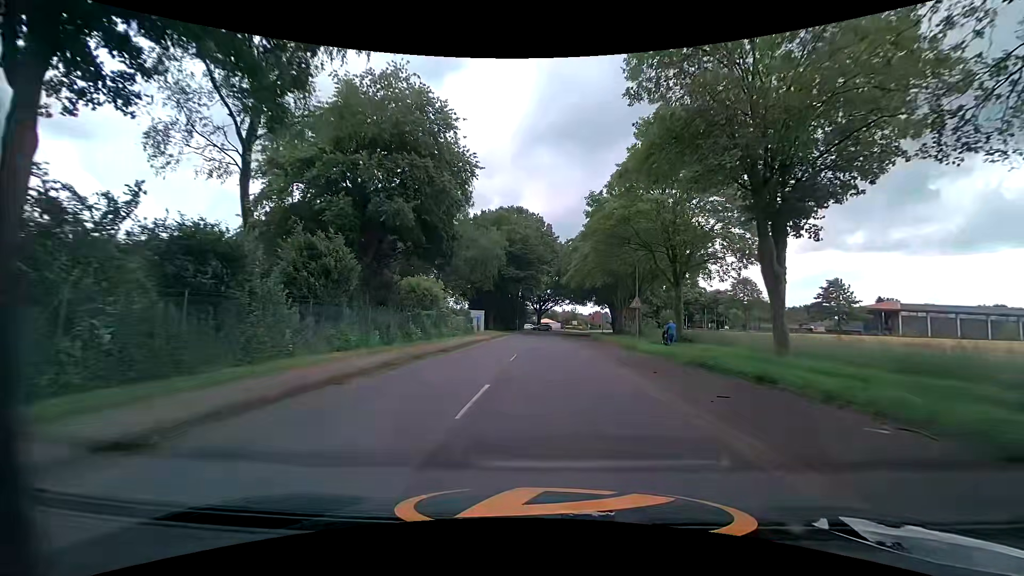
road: tertiary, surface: asphalt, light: Day
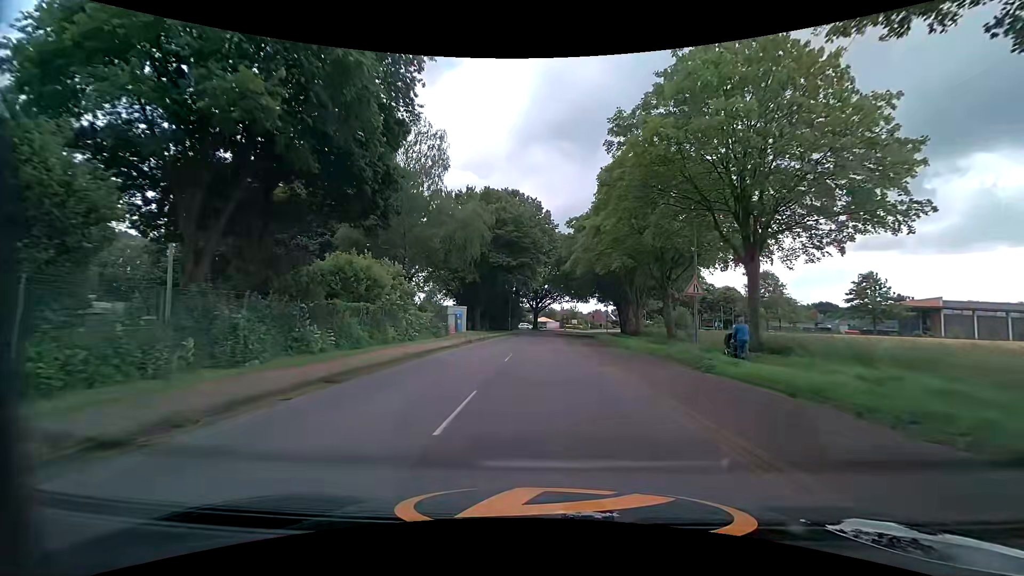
(+0.4, +12.9) m; +2°
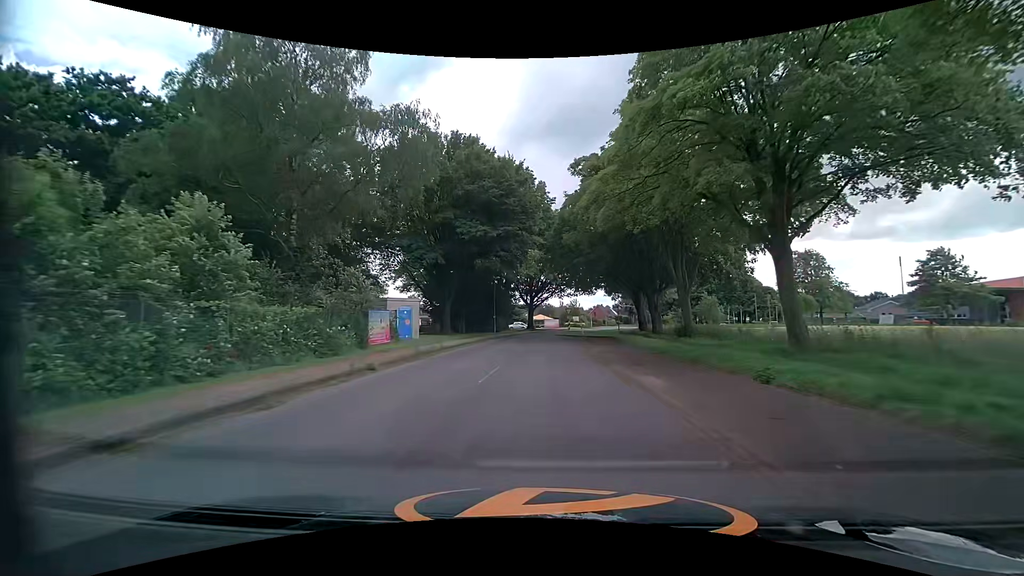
(0.0, +18.7) m; 0°
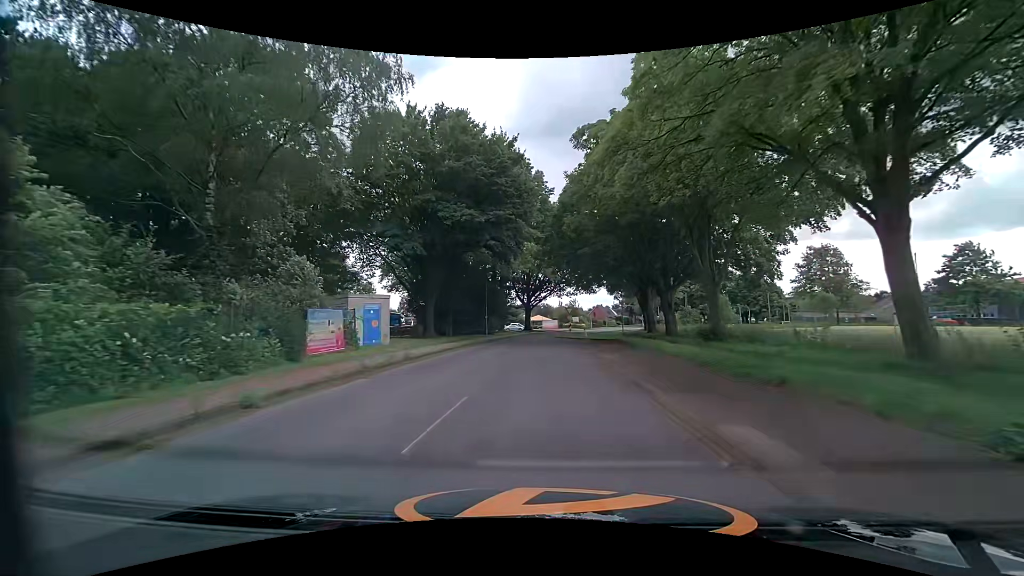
(0.0, +6.0) m; -1°
